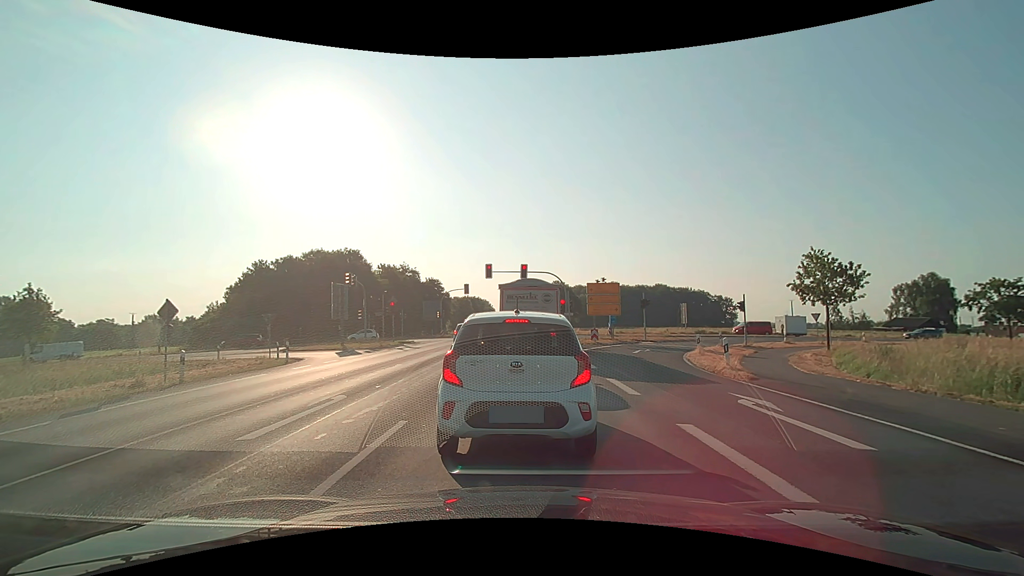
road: primary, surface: asphalt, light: Day
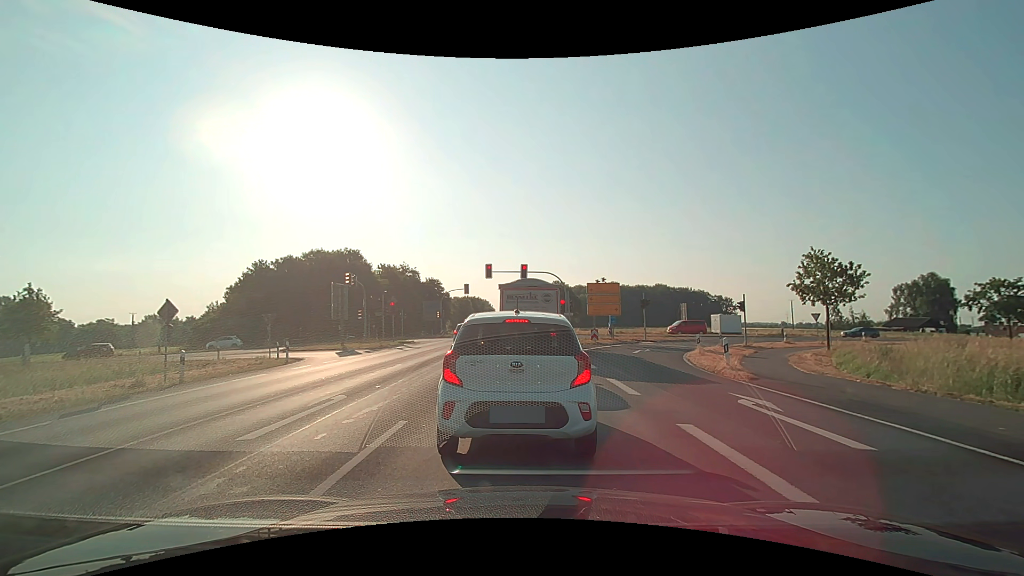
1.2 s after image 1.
(0.0, 0.0) m; 0°
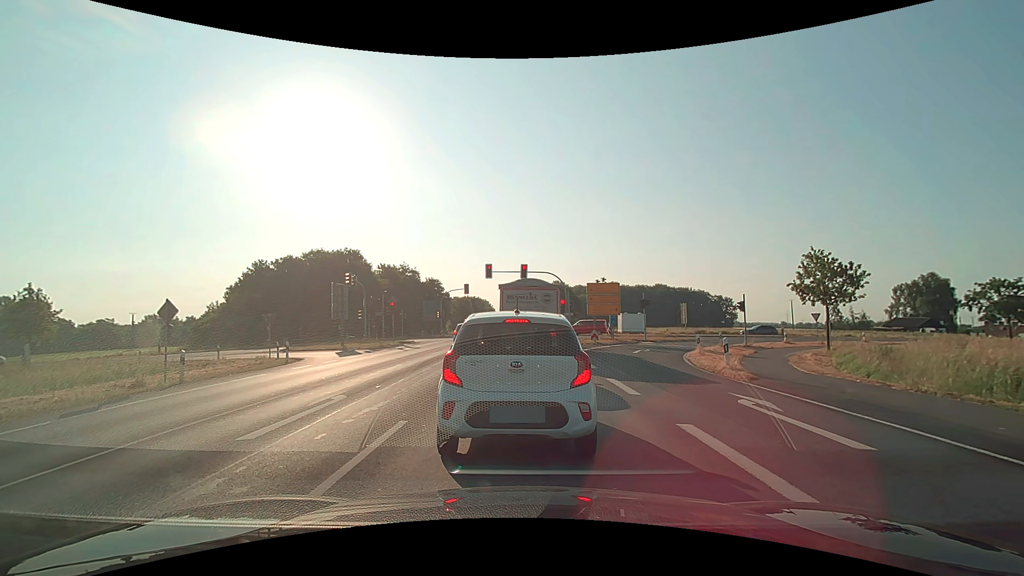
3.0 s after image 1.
(0.0, 0.0) m; 0°
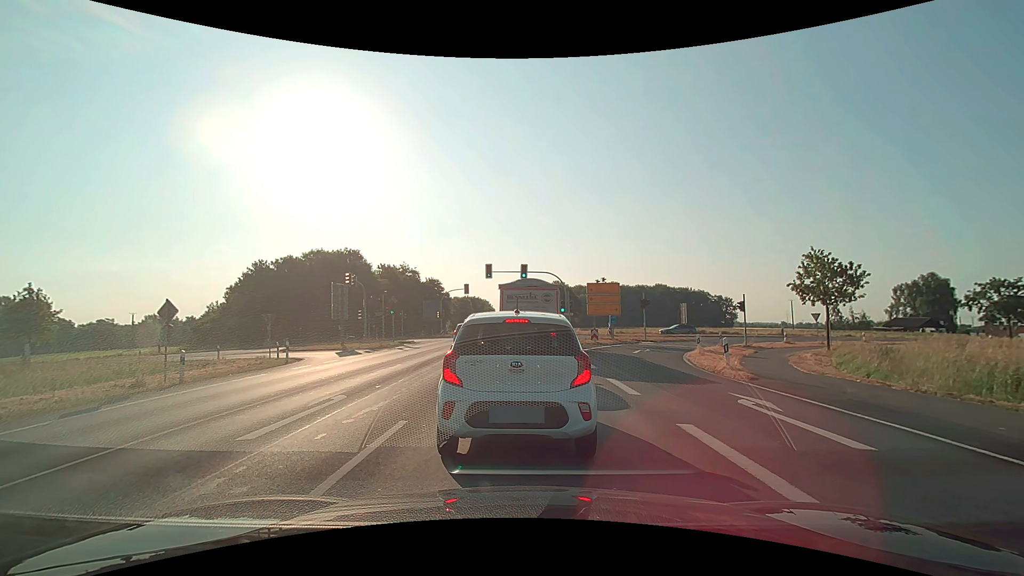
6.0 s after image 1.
(0.0, 0.0) m; 0°
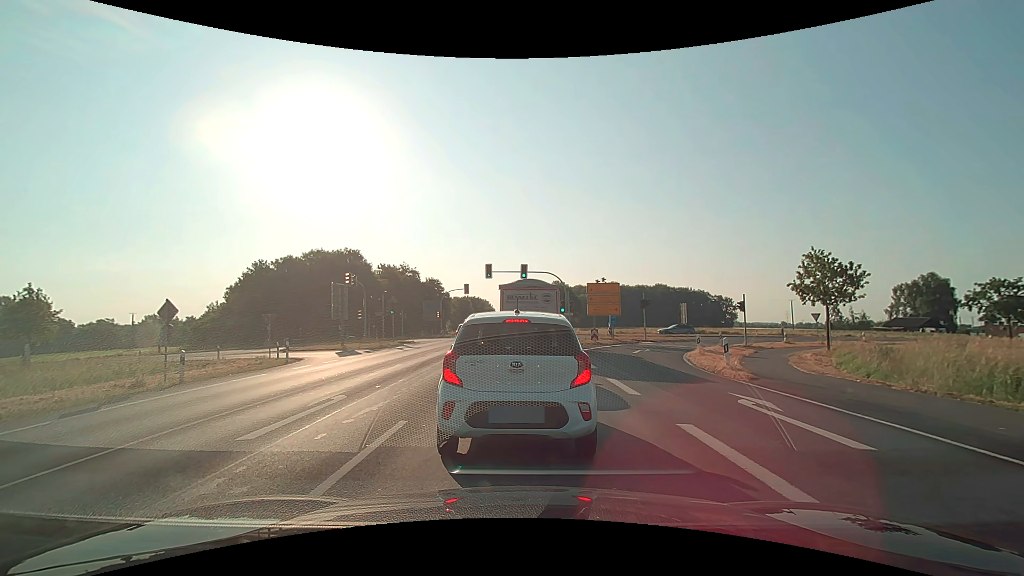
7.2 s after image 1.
(0.0, 0.0) m; 0°
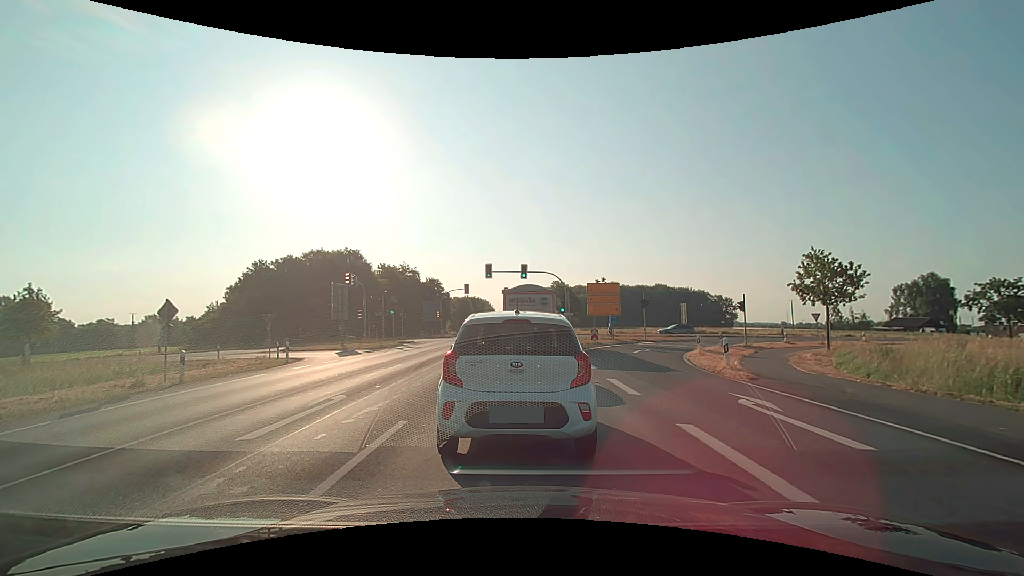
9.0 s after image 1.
(0.0, 0.0) m; 0°
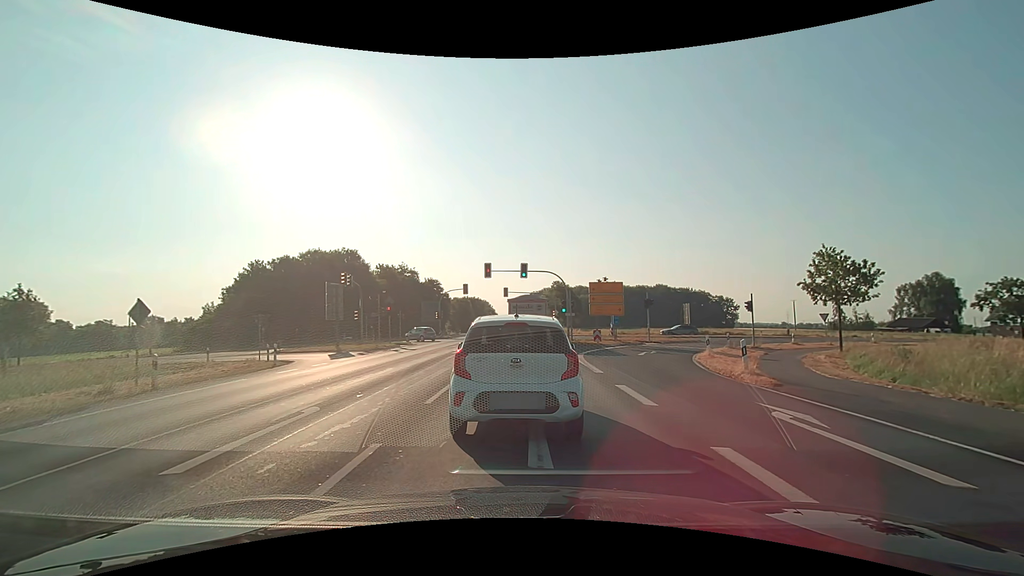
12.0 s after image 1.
(0.0, +1.3) m; 0°
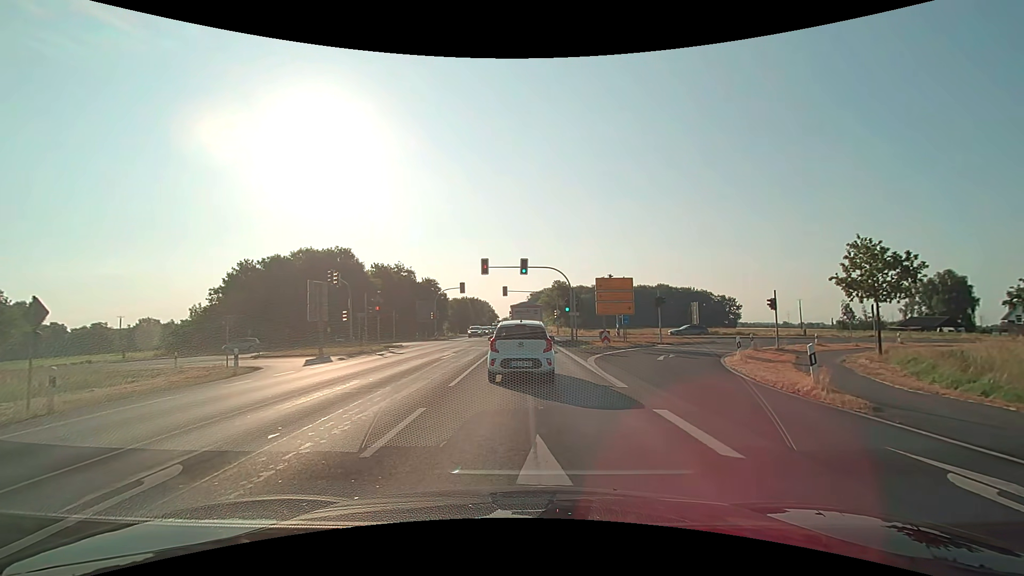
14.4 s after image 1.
(0.0, +3.5) m; 0°
(0, +10) (0, +20) (0, +30) (0, +40) (0, +50) (0, +60) (0, +70) (0, +80) (0, +90) (+1, +100) m
